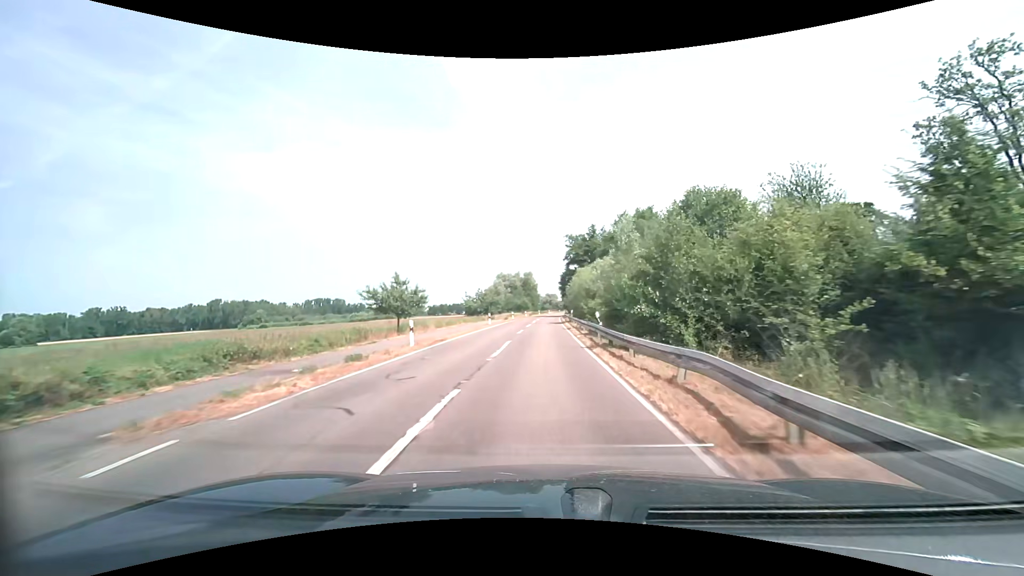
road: tertiary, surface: asphalt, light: Day
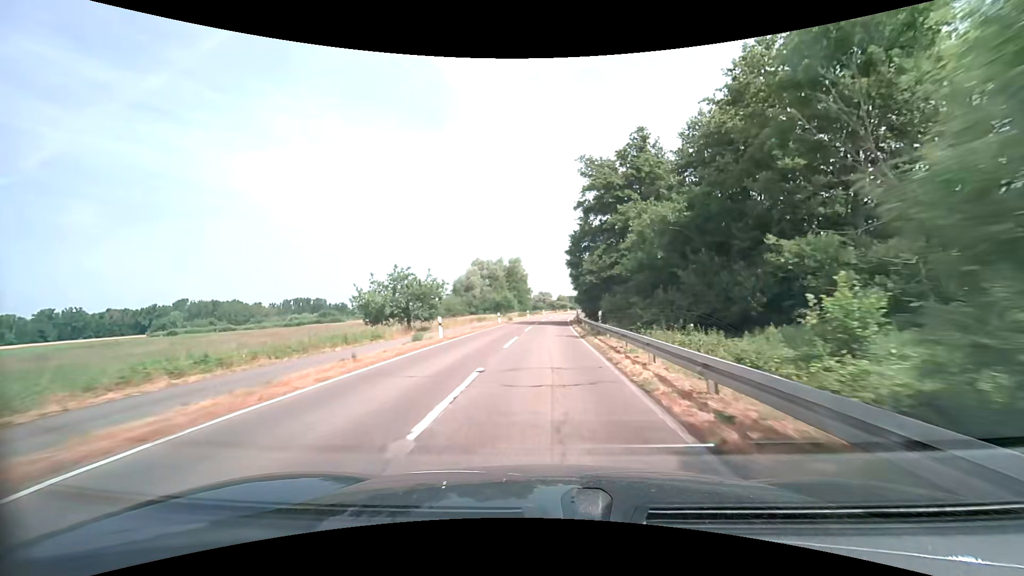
(0.0, +46.1) m; +1°
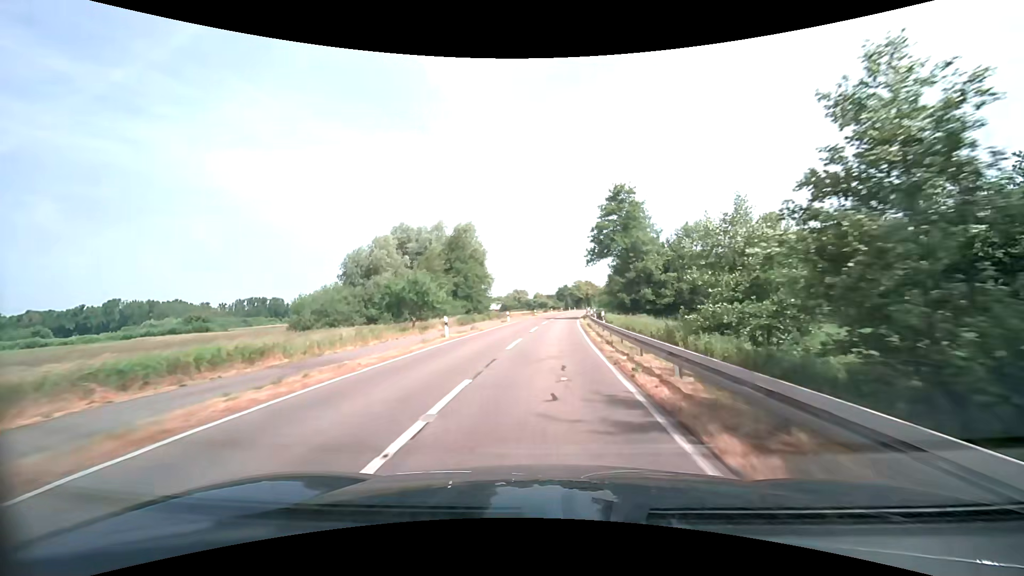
(+0.9, +50.6) m; +3°
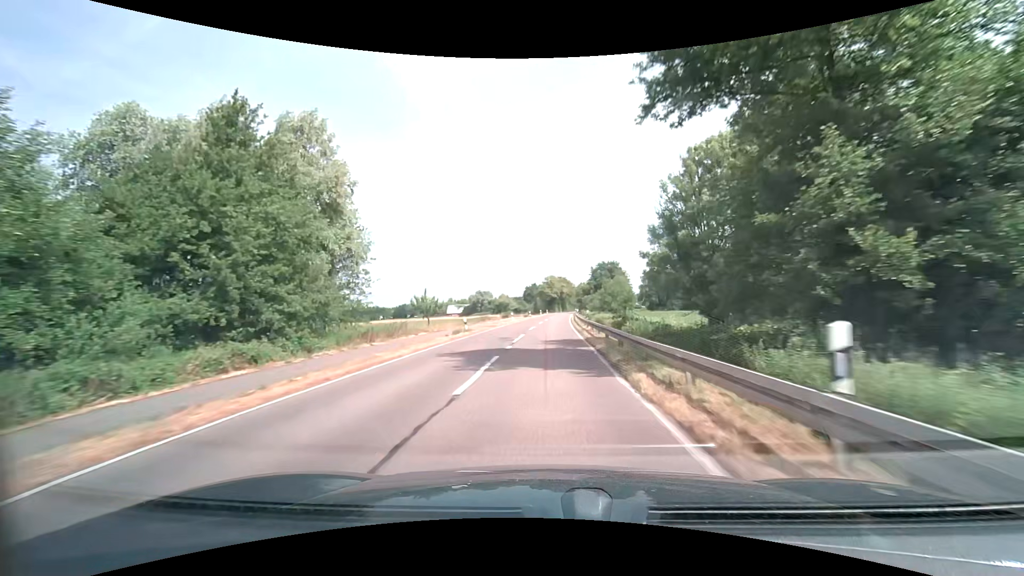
(+1.3, +43.2) m; +4°
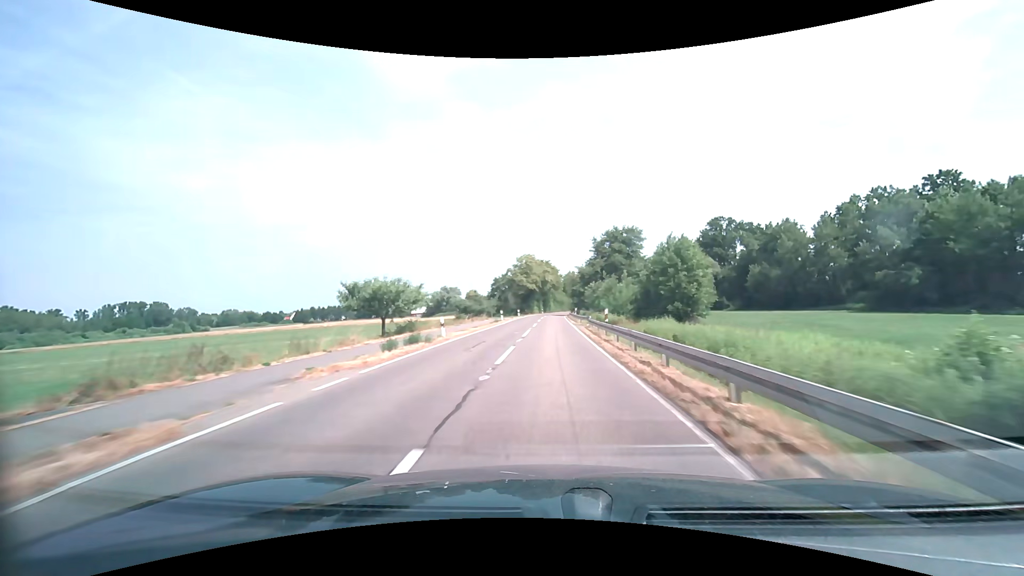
(+1.1, +57.7) m; +2°
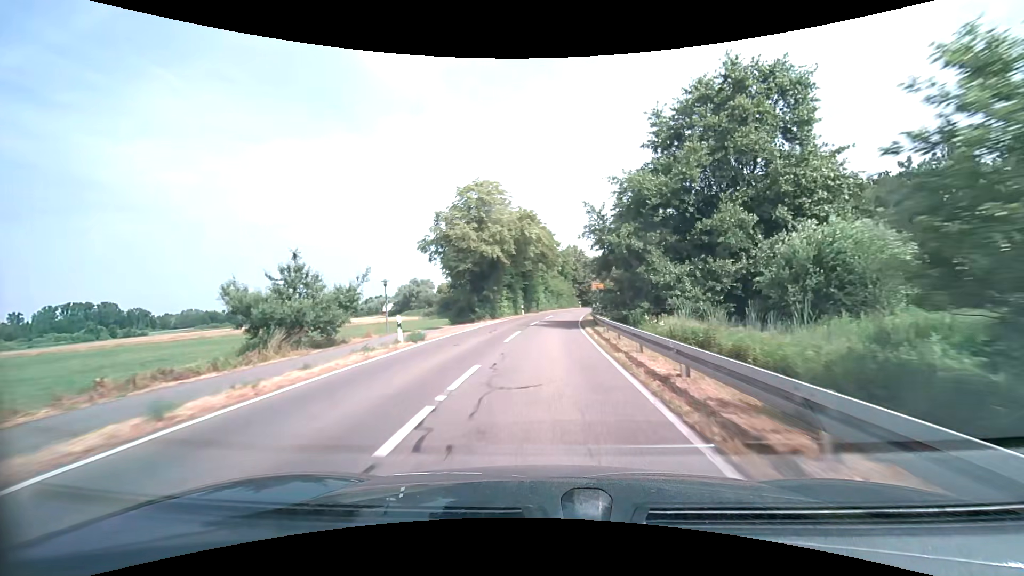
(+1.0, +53.7) m; +1°
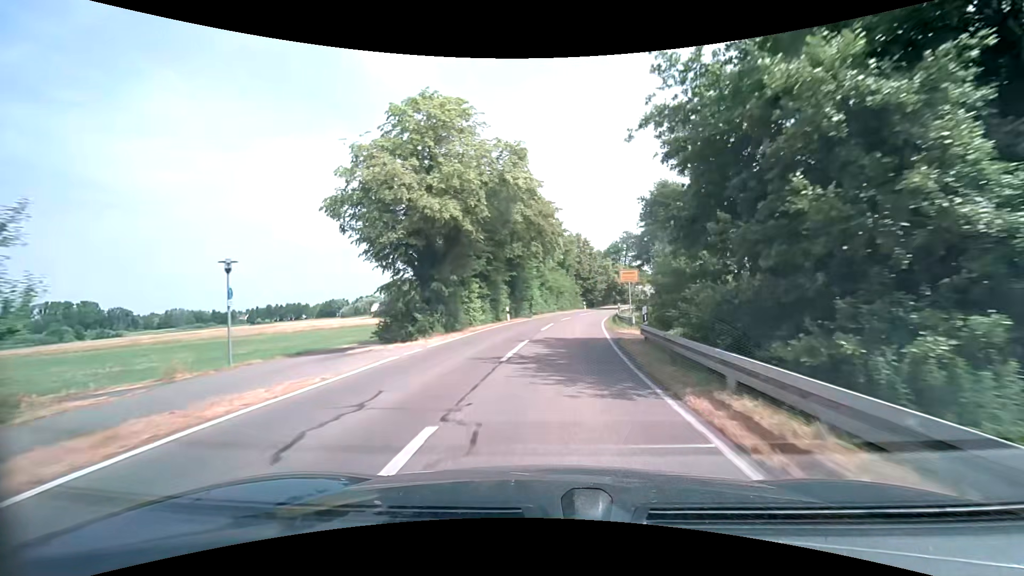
(0.0, +16.8) m; 0°
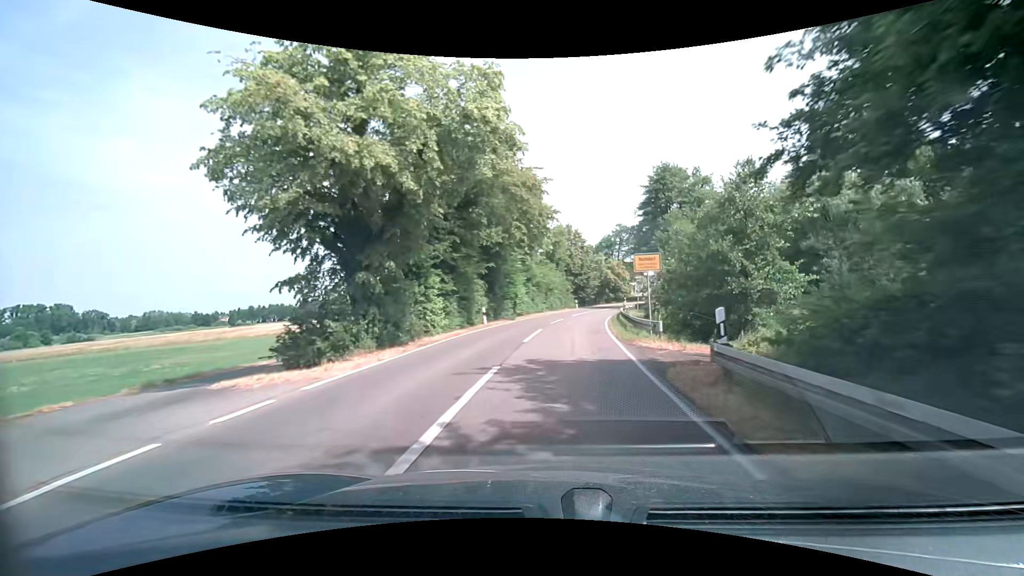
(+0.1, +7.3) m; +1°
(0, +10) (+1, +20) (+2, +30) (+4, +40) (+6, +49) (+9, +59) (+13, +68) (+17, +77) (+22, +86) (+29, +94) m
